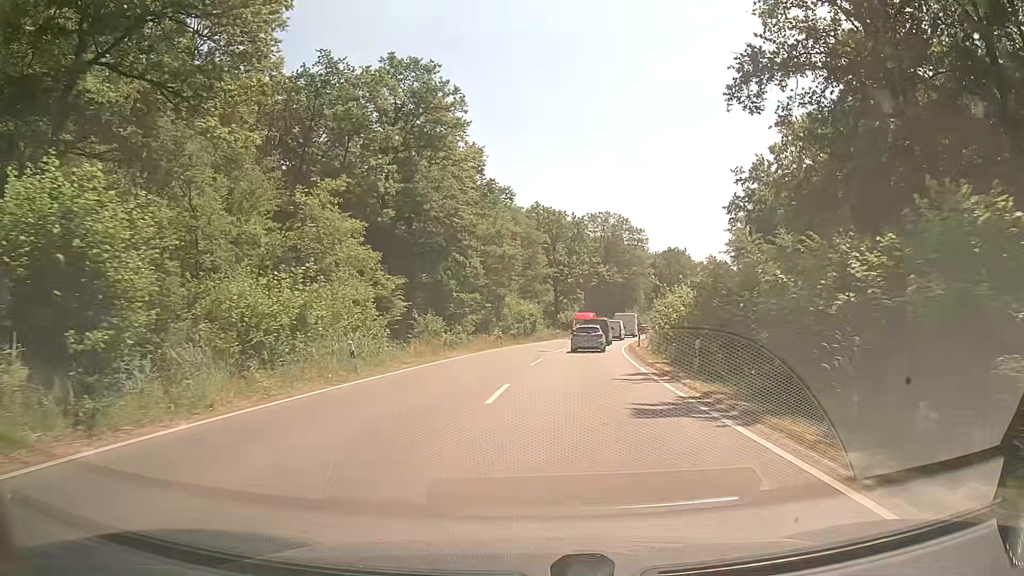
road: secondary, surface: asphalt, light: Day
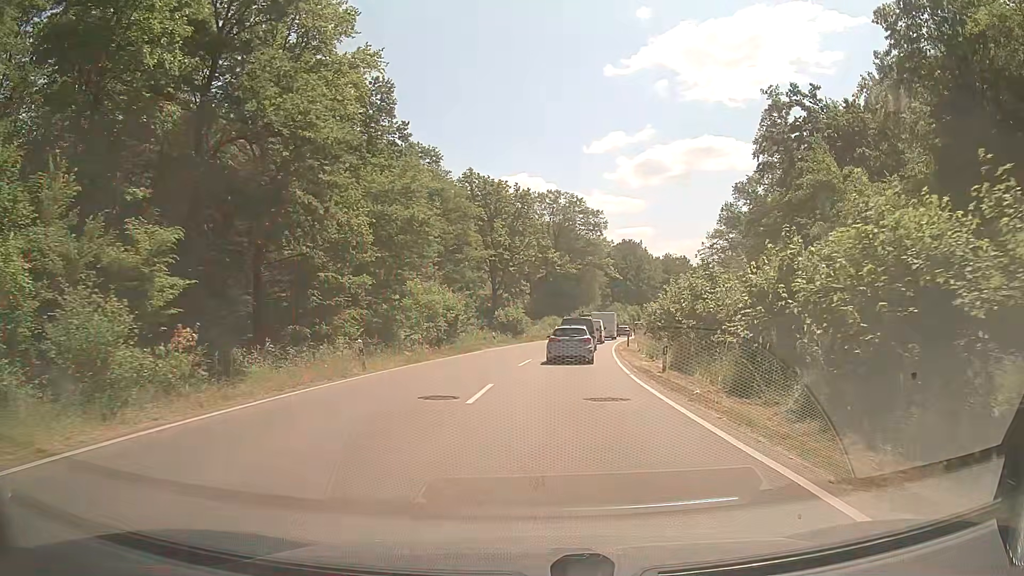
(+1.3, +23.5) m; +4°
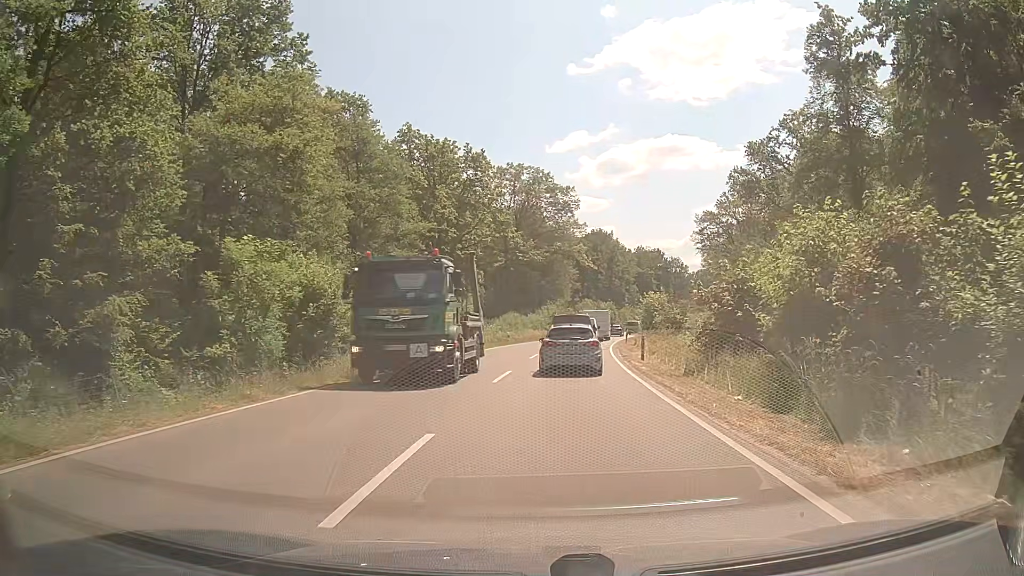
(+0.9, +19.0) m; +4°
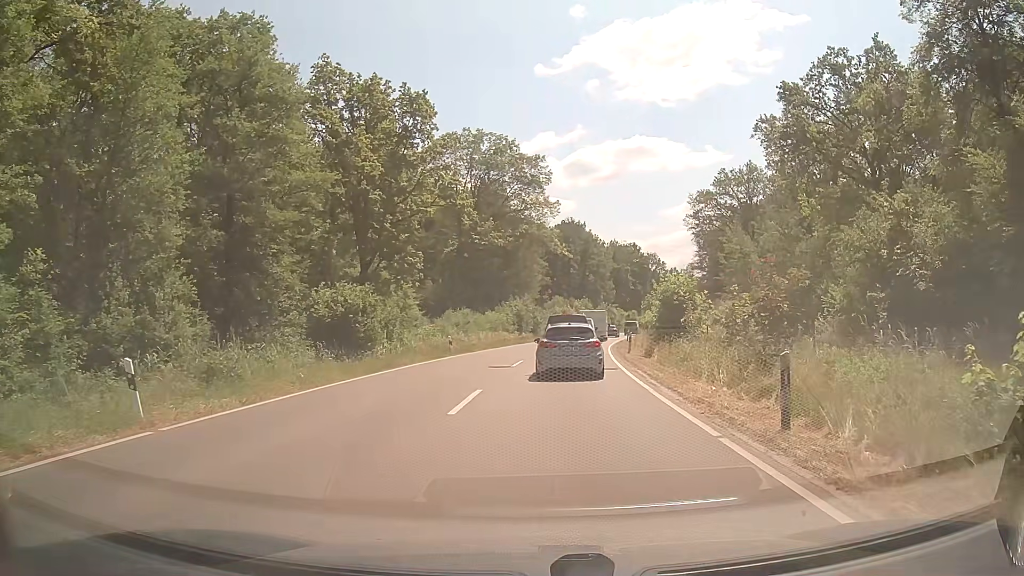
(+0.4, +17.7) m; +3°
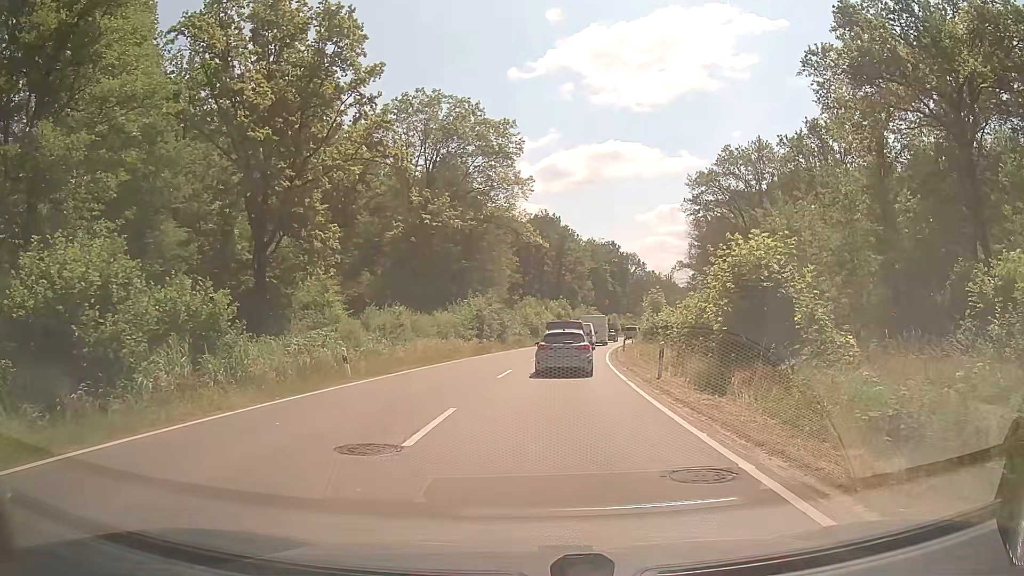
(+0.2, +15.2) m; +1°
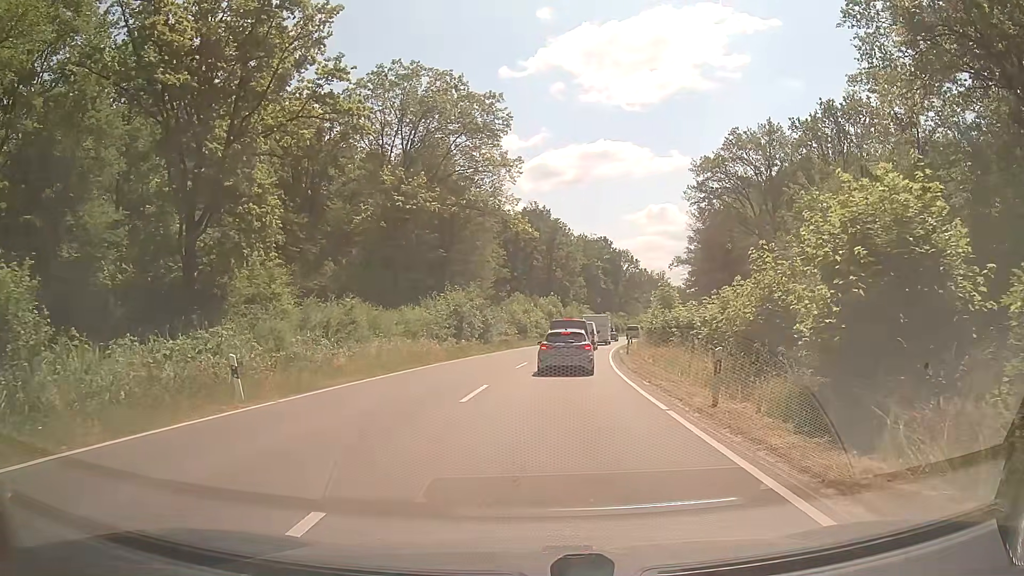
(+0.1, +7.1) m; +1°
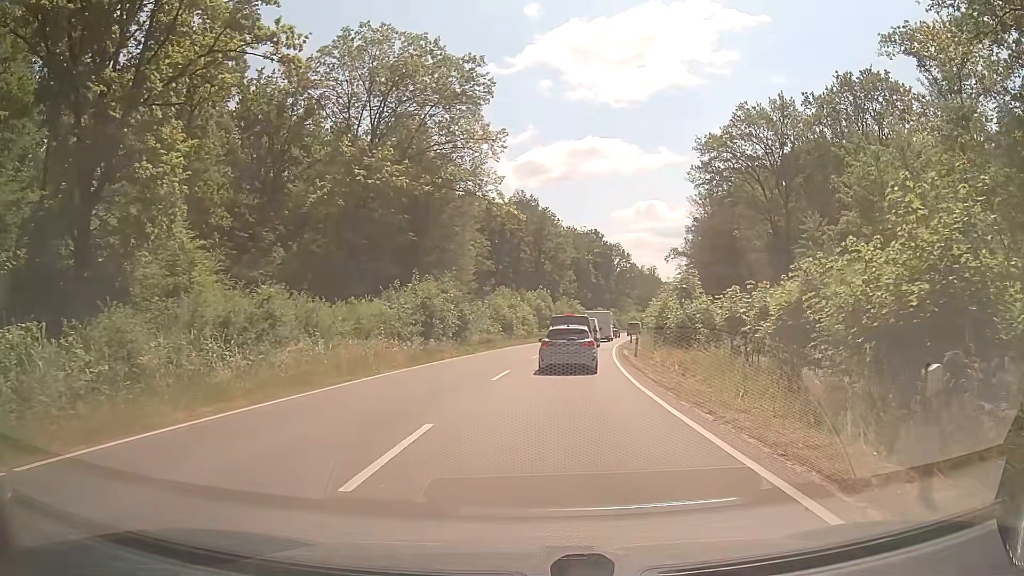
(+0.1, +7.4) m; +2°
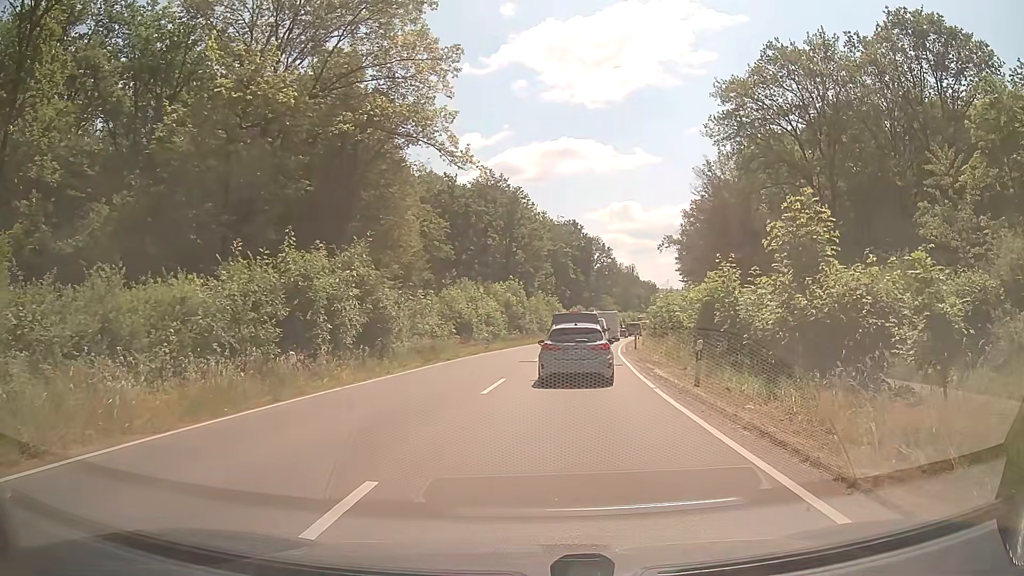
(+0.2, +15.5) m; +3°
